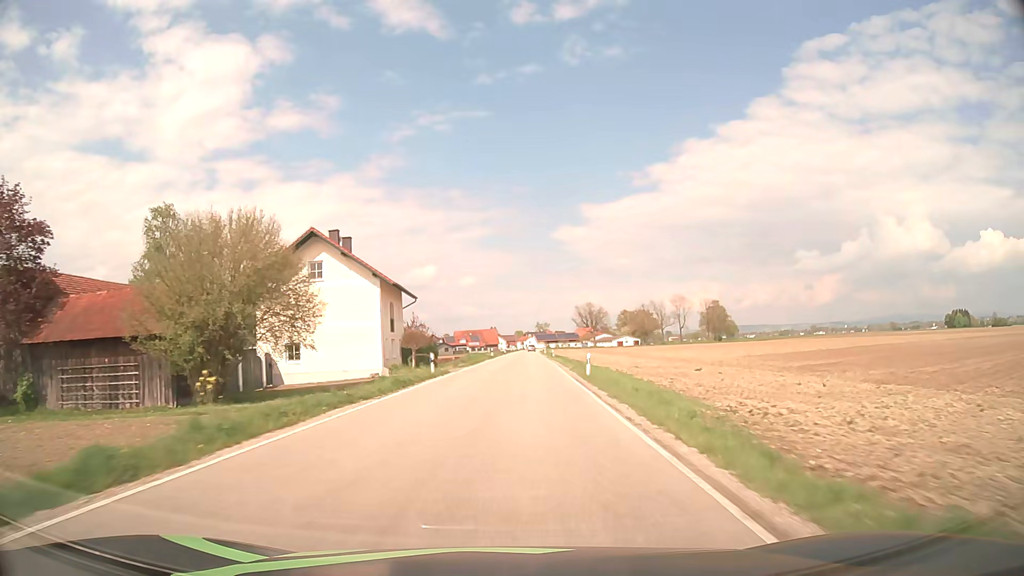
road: secondary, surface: asphalt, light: Day
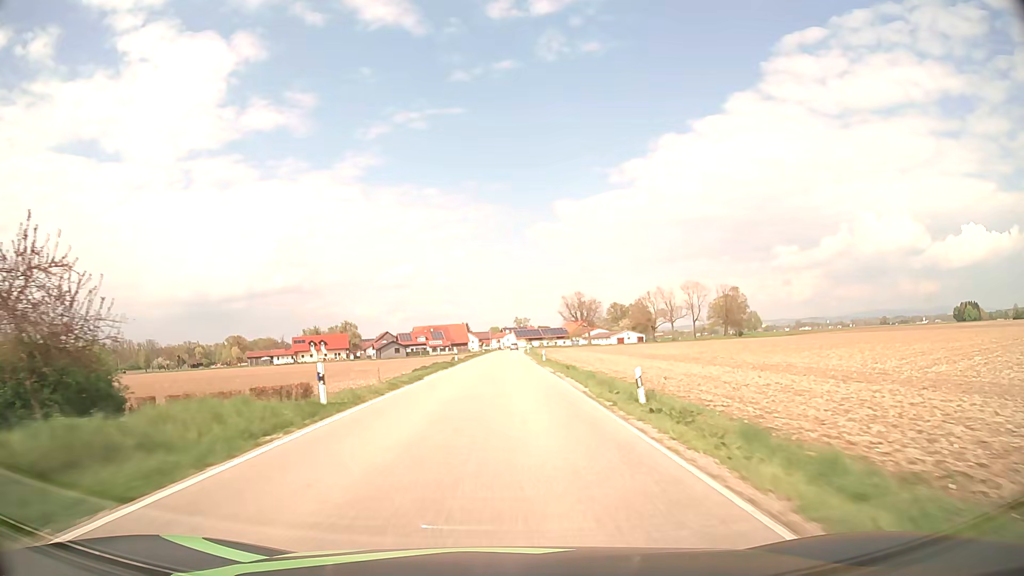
(+1.8, +62.3) m; +2°
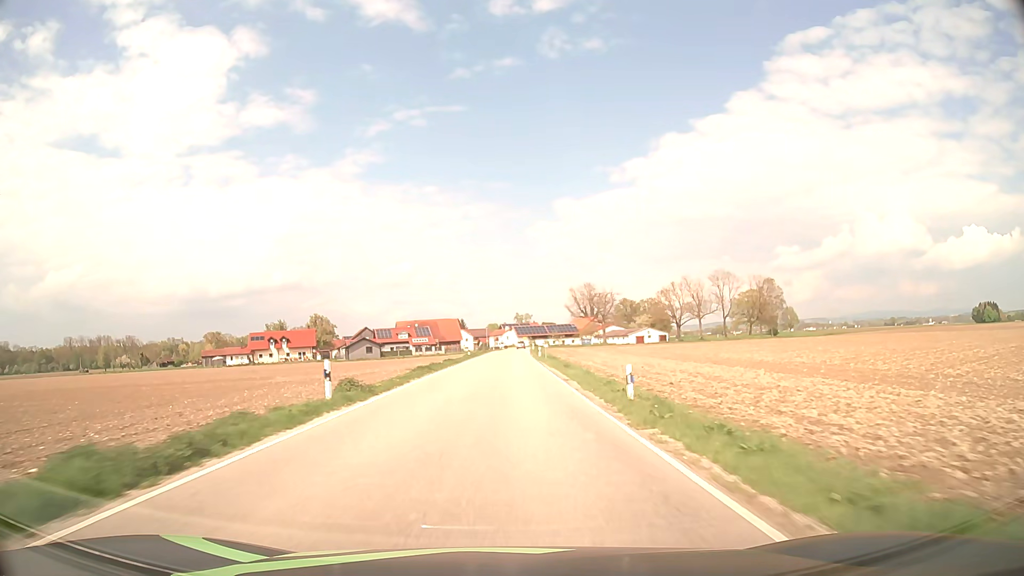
(+0.1, +37.6) m; 0°
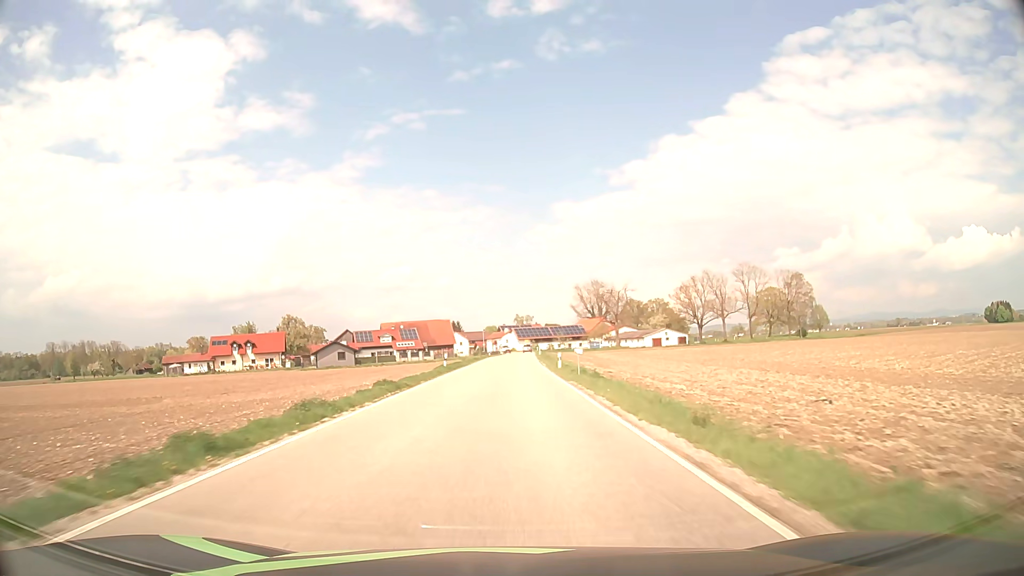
(0.0, +25.1) m; 0°
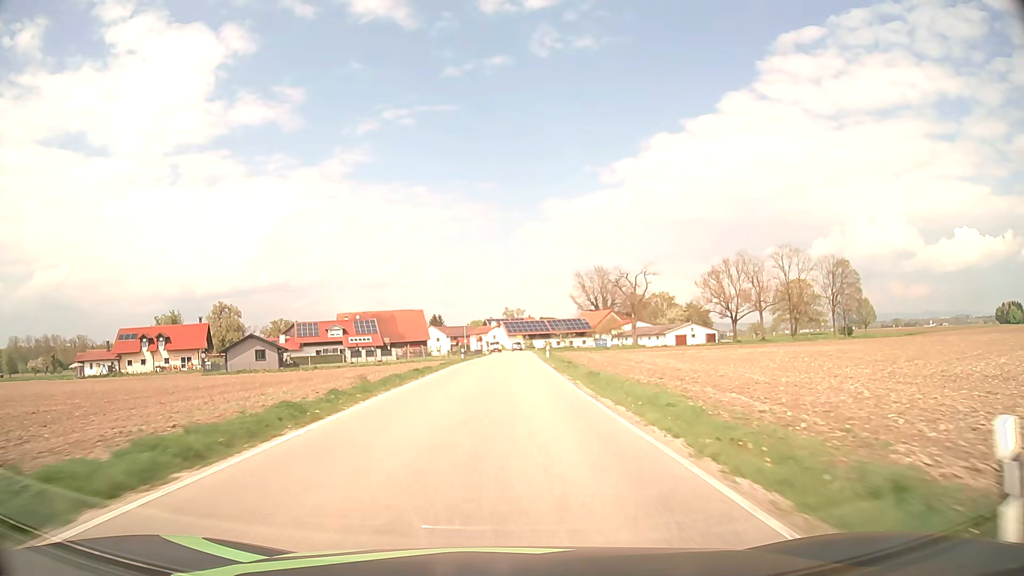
(+0.3, +37.6) m; +1°
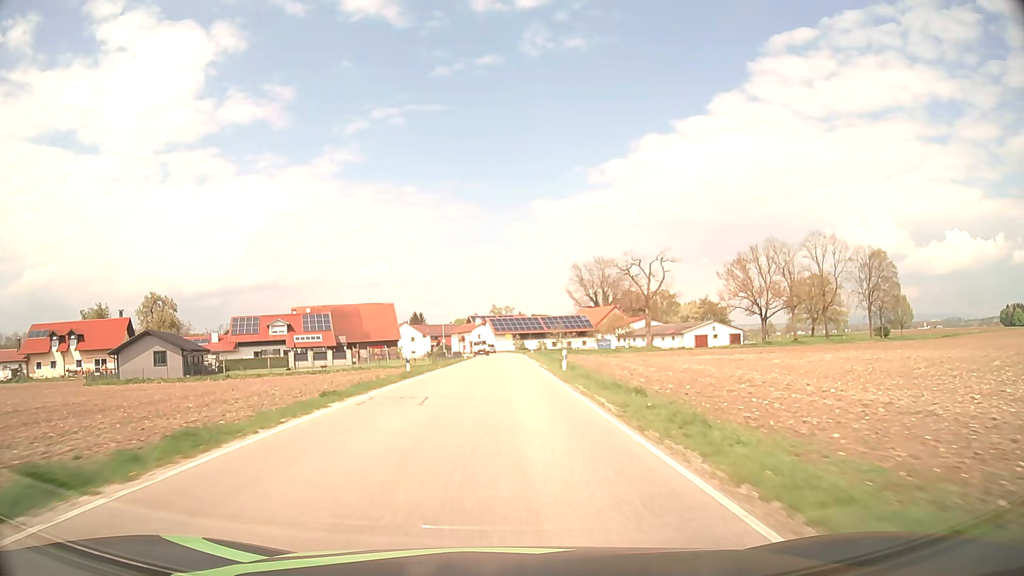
(+0.3, +24.8) m; +1°
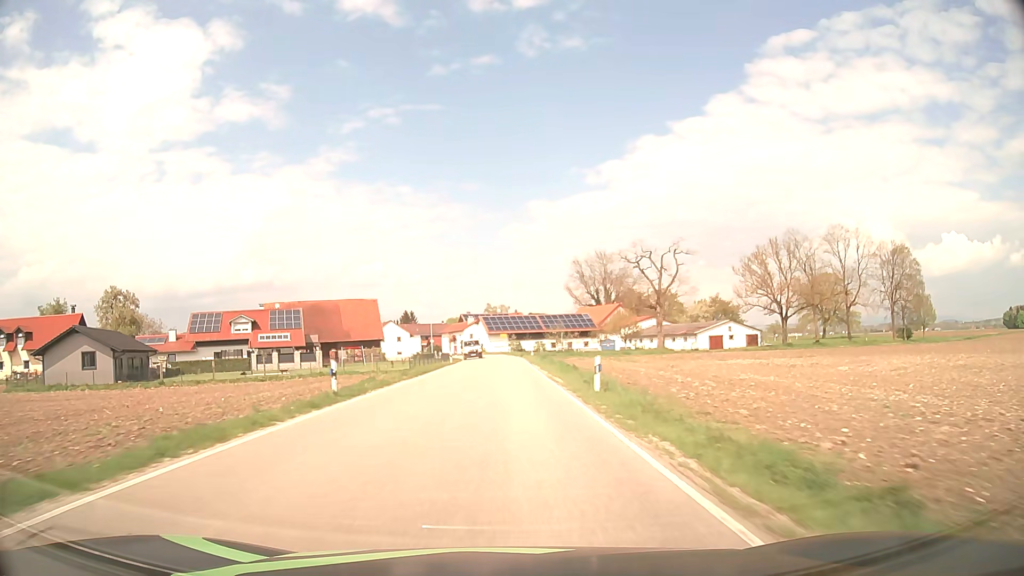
(+0.1, +12.1) m; +1°
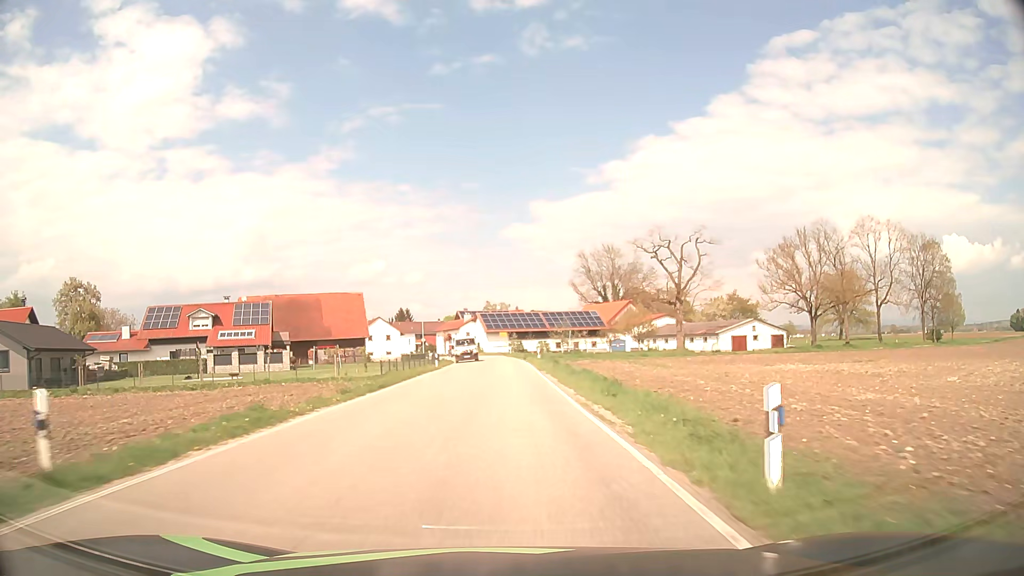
(0.0, +11.8) m; 0°
(0, +10) (0, +20) (0, +30) (0, +40) (0, +50) (-1, +60) (-1, +70) (-3, +80) (-4, +90) (-7, +99) m
